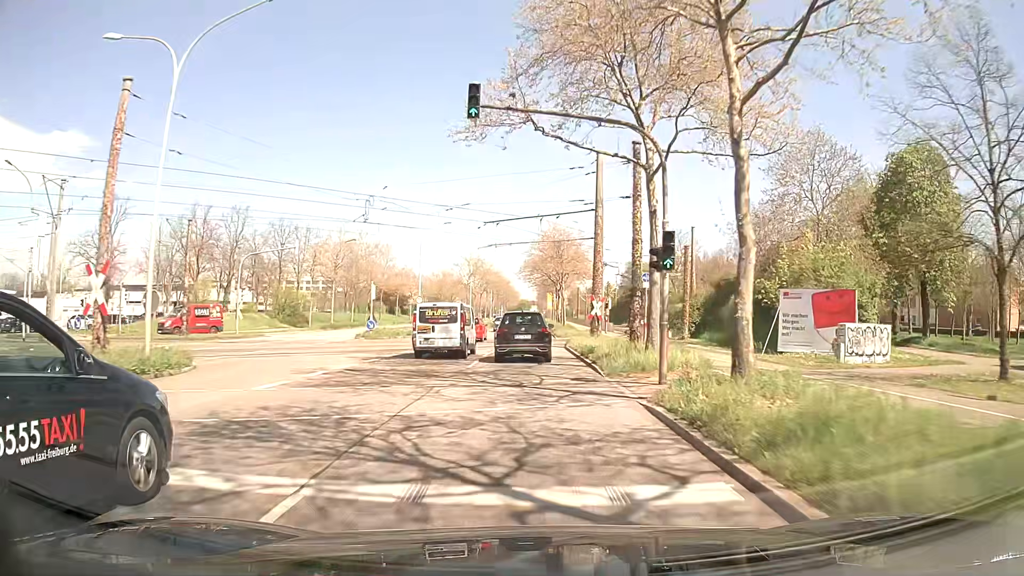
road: primary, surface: asphalt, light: Day
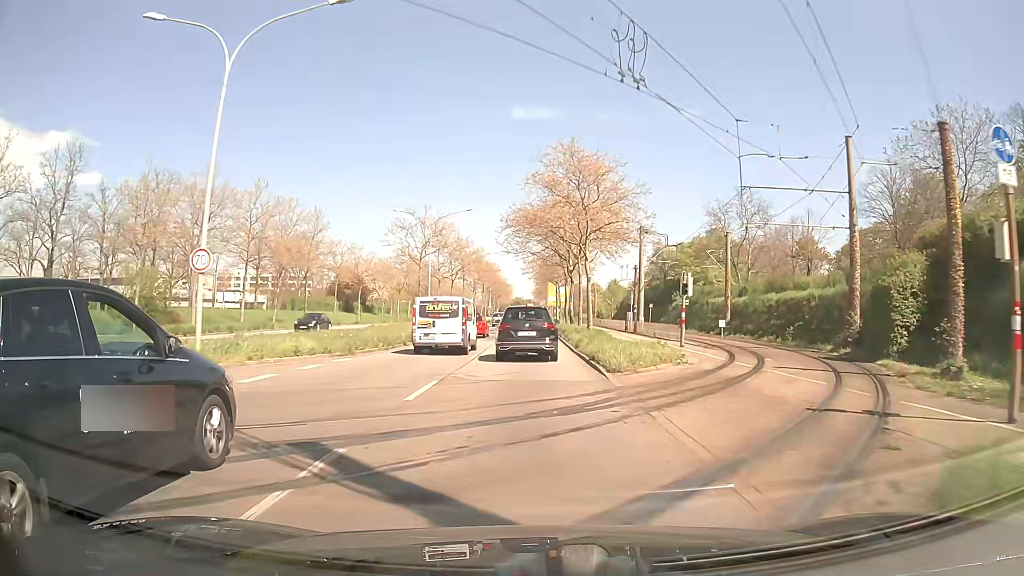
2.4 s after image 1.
(+0.2, +33.1) m; 0°
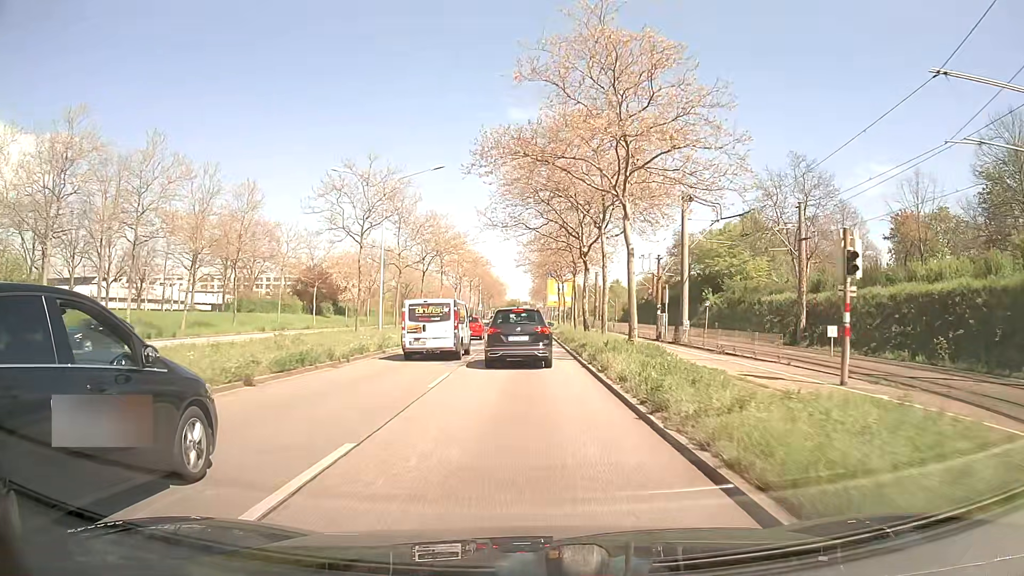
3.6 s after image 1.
(+0.1, +16.6) m; +1°
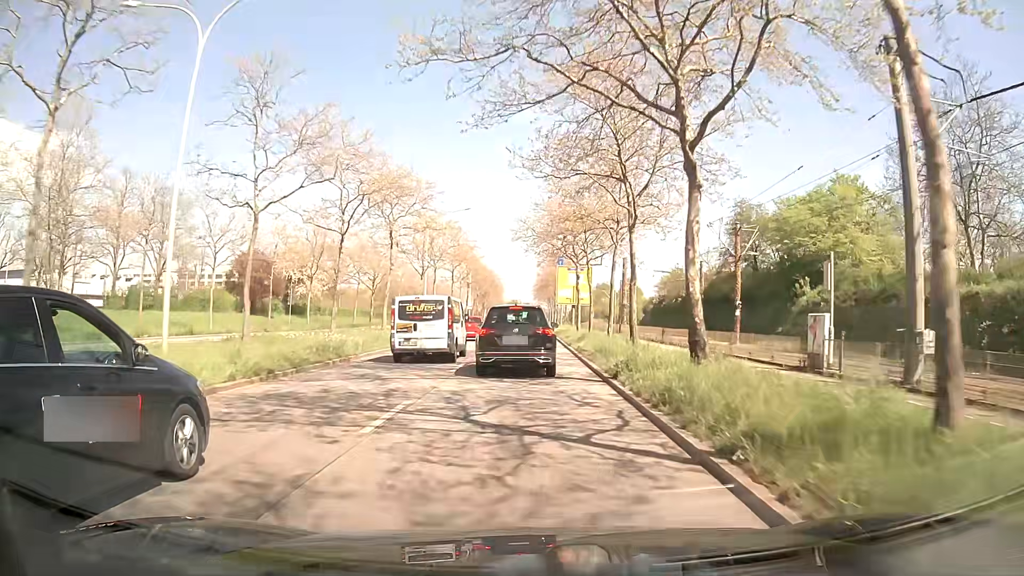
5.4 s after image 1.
(-0.1, +23.6) m; 0°
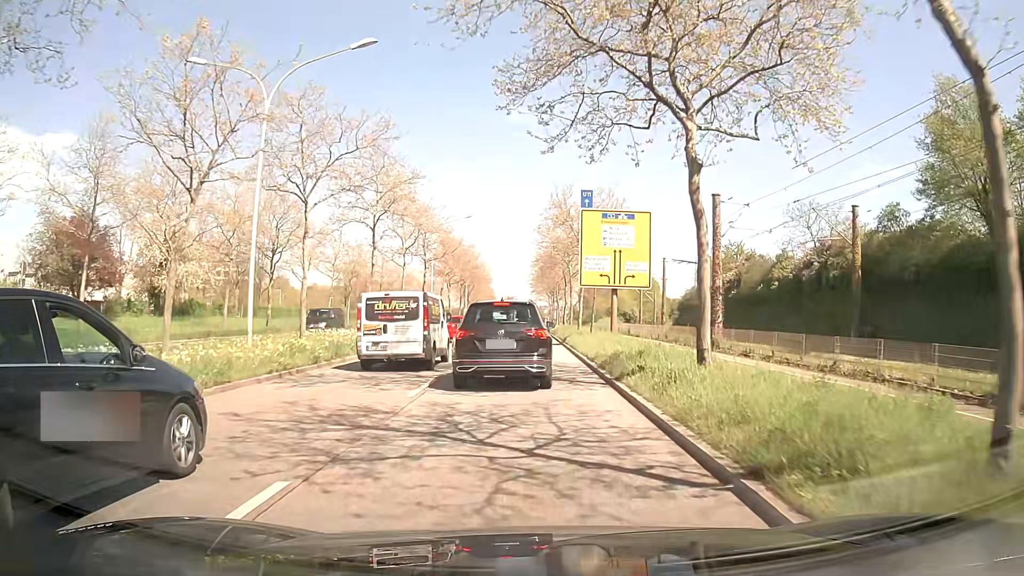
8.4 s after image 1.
(-0.1, +32.4) m; 0°
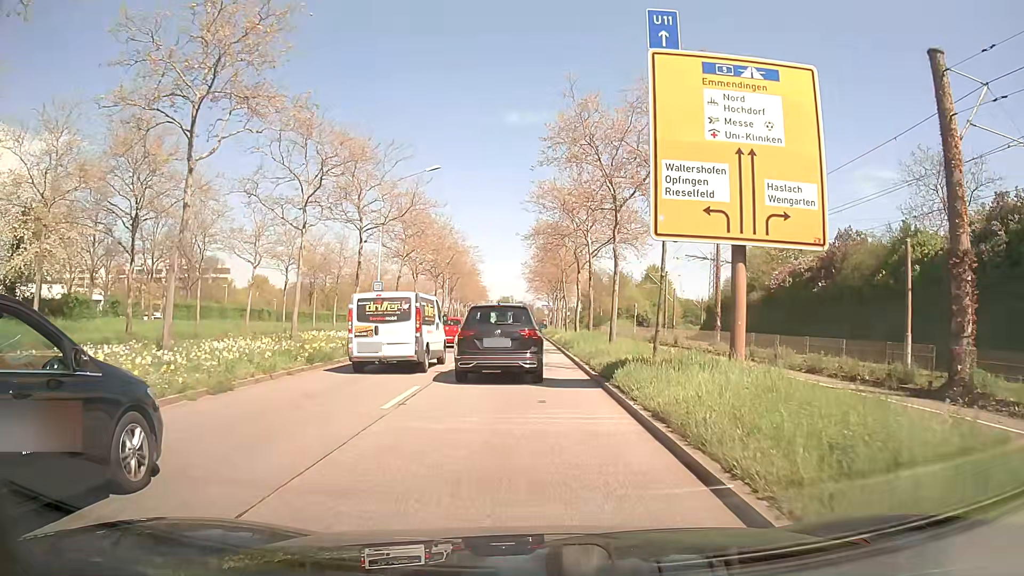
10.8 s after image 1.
(+0.2, +19.0) m; +2°
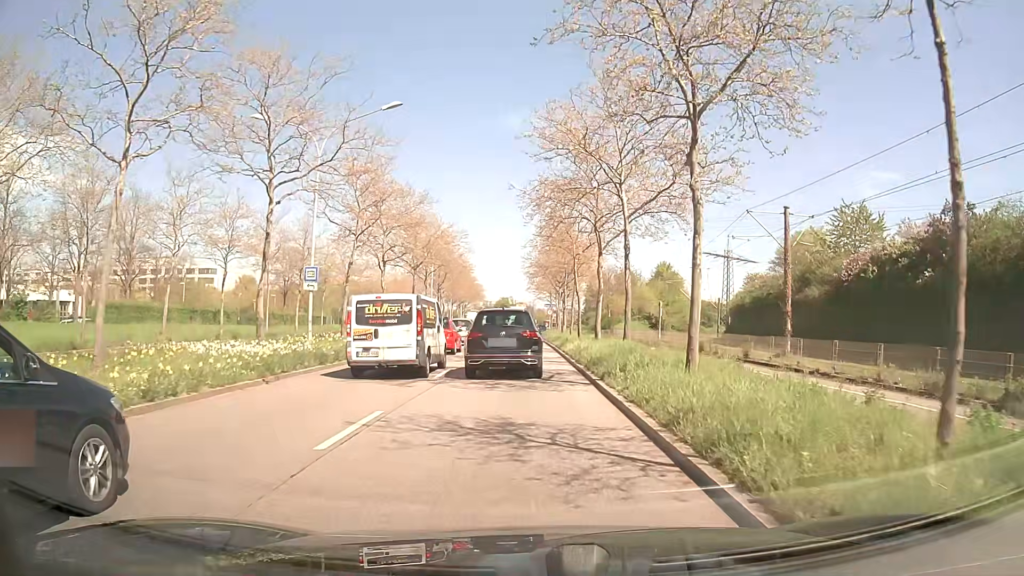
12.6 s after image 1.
(-0.2, +12.1) m; -1°
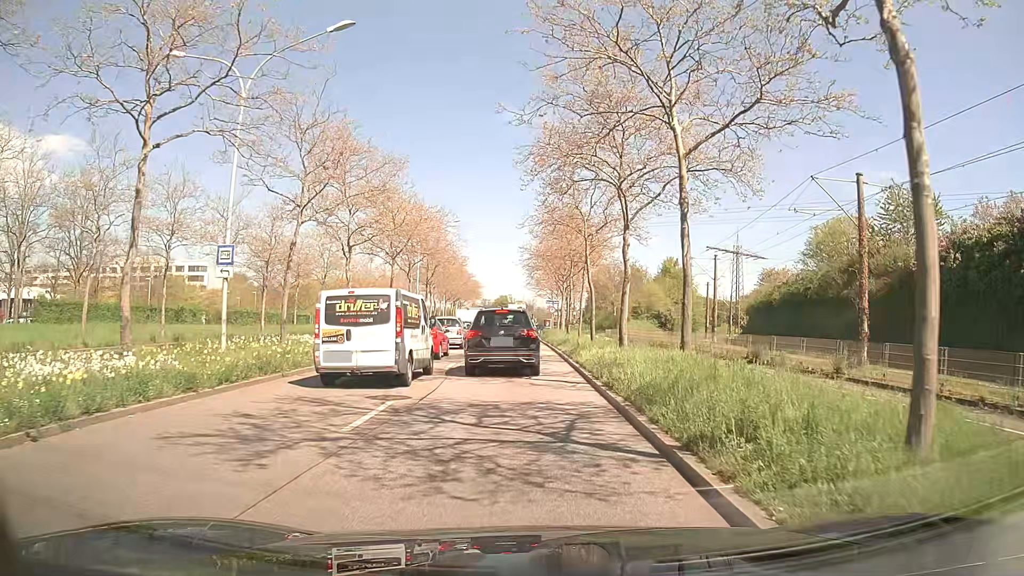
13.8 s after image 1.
(-0.1, +7.9) m; 0°
